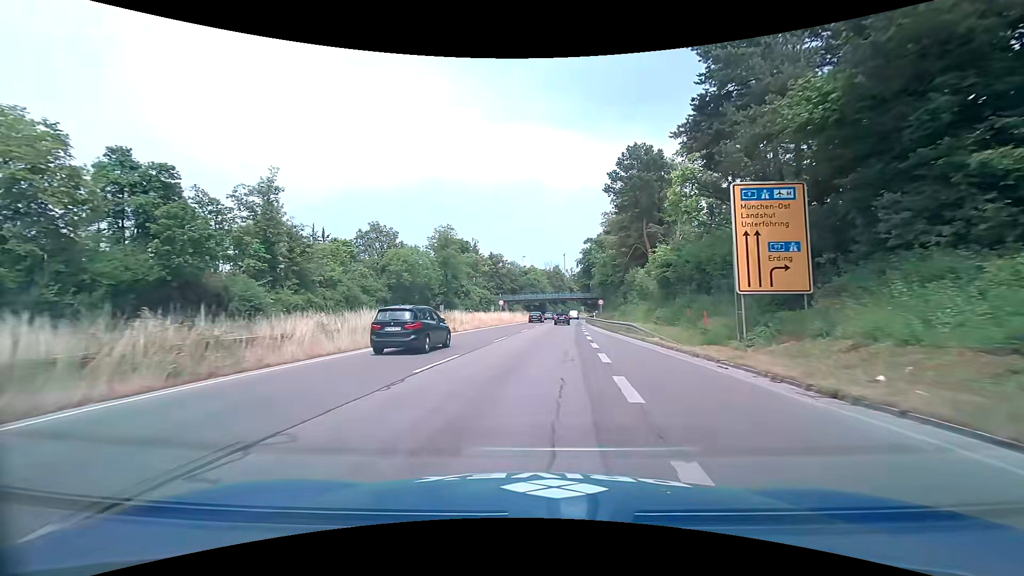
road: trunk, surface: asphalt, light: Day
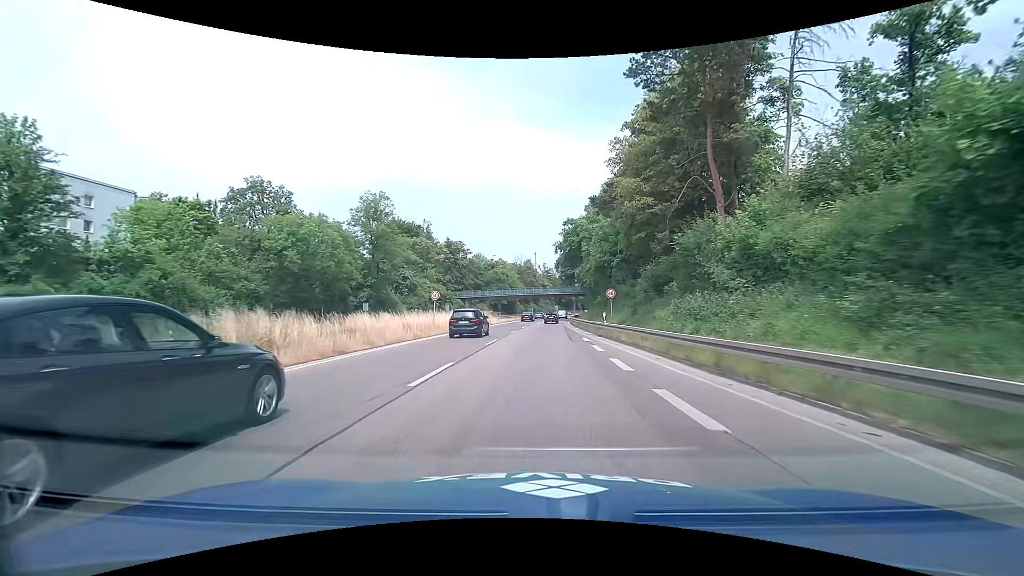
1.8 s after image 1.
(+0.7, +25.9) m; +3°
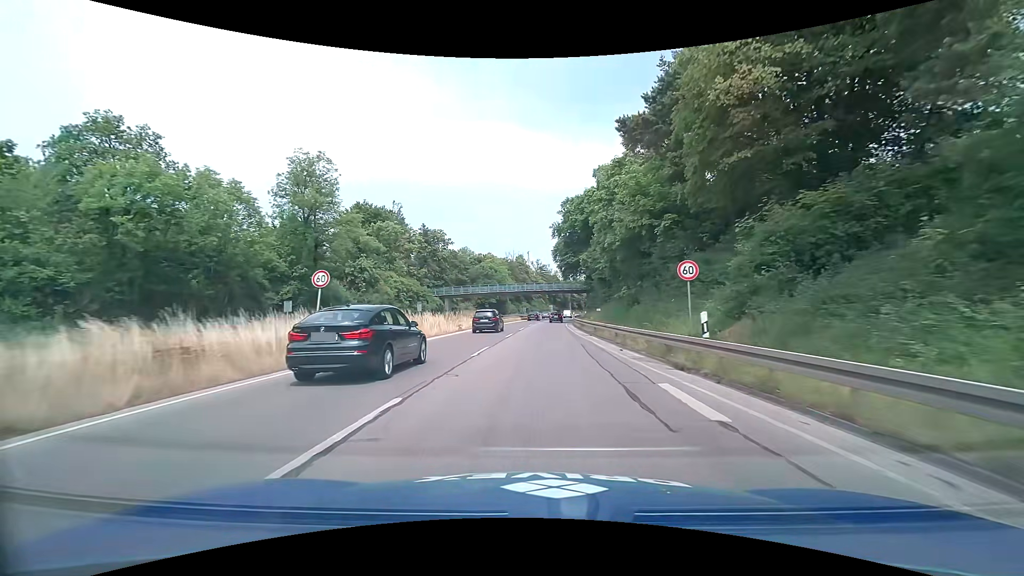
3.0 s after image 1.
(+0.2, +17.7) m; +1°
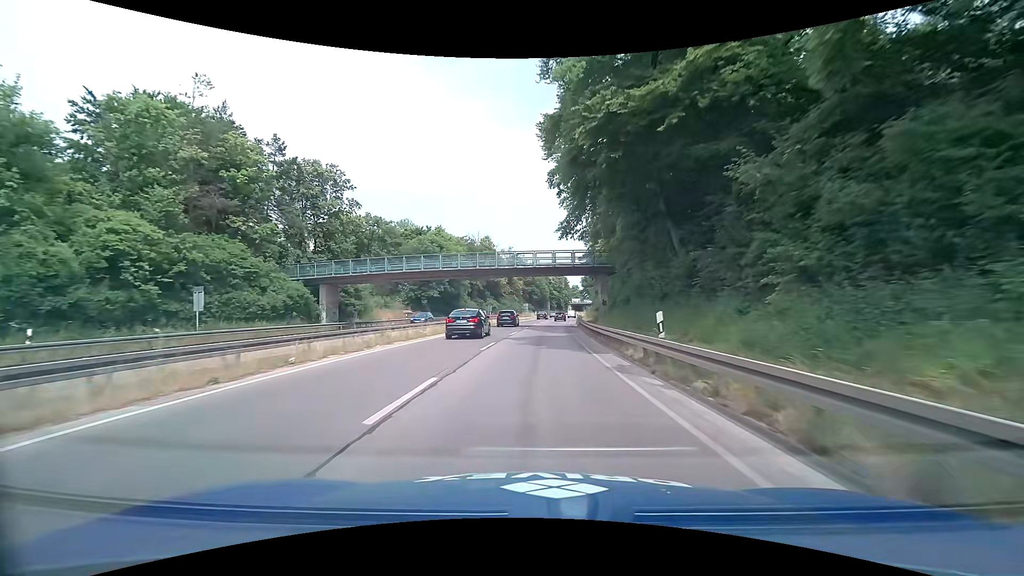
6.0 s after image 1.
(+1.2, +45.8) m; +3°
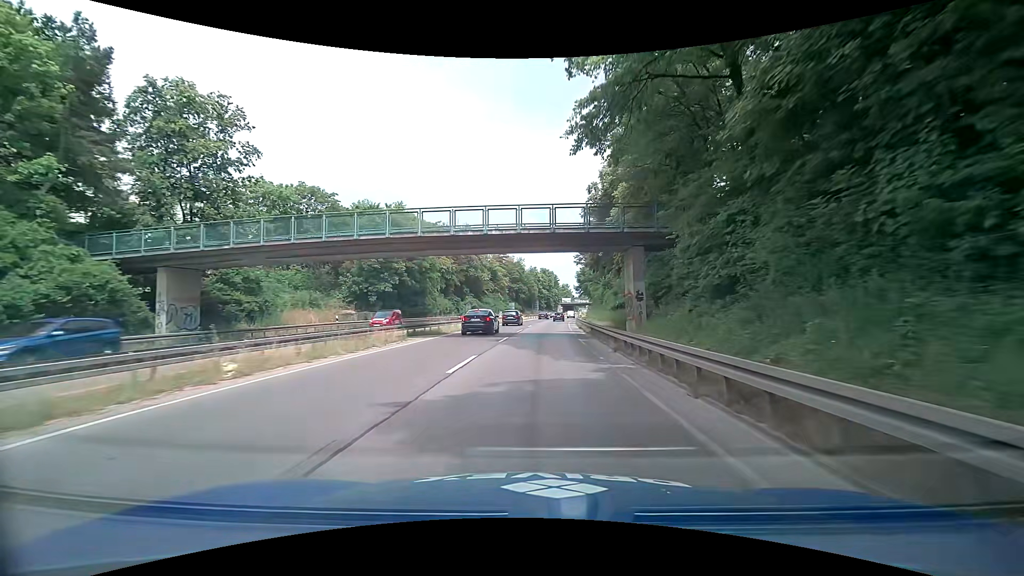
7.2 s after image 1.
(0.0, +19.0) m; +1°
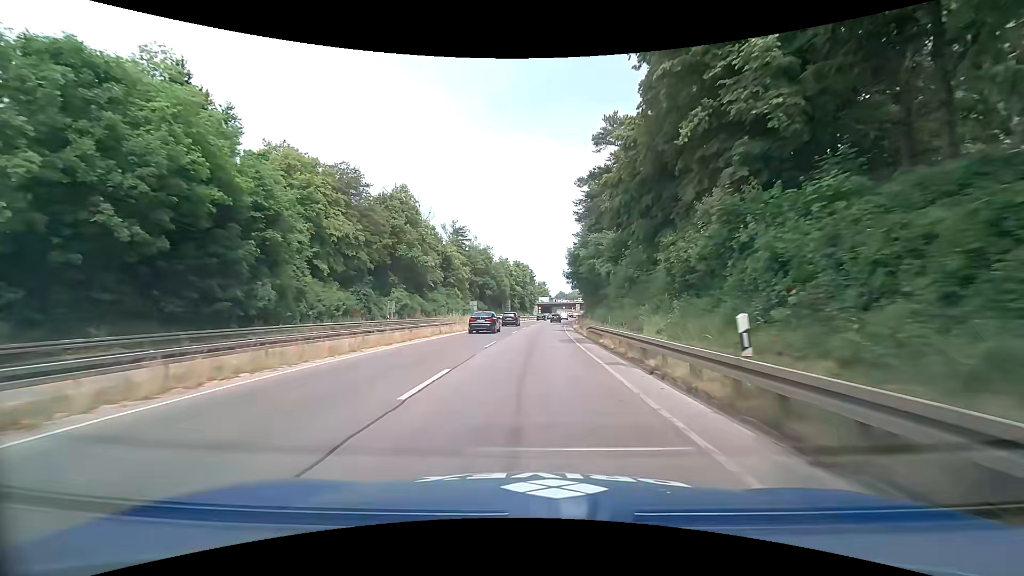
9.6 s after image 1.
(+0.8, +39.3) m; +3°
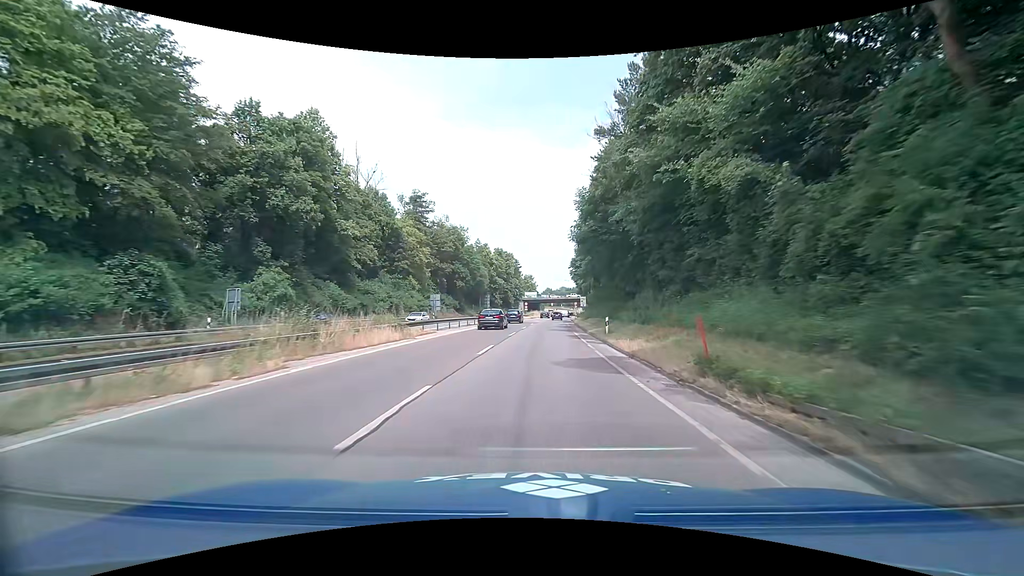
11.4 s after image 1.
(+0.1, +30.1) m; +1°
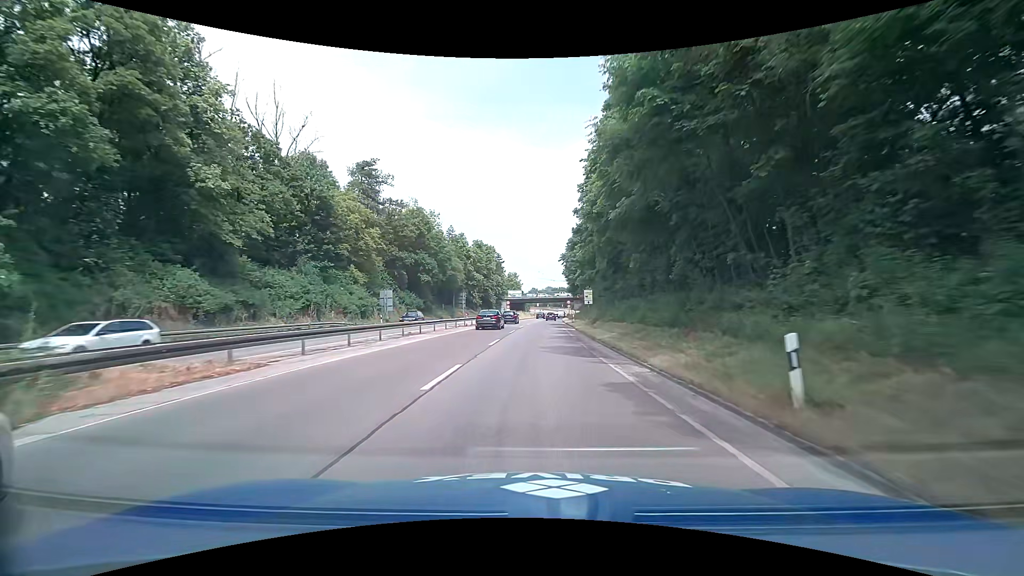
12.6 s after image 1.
(+0.2, +19.6) m; +1°
(0, +10) (0, +20) (0, +30) (+1, +40) (+1, +50) (+2, +60) (+2, +70) (+3, +80) (+3, +90) (+4, +100) m
